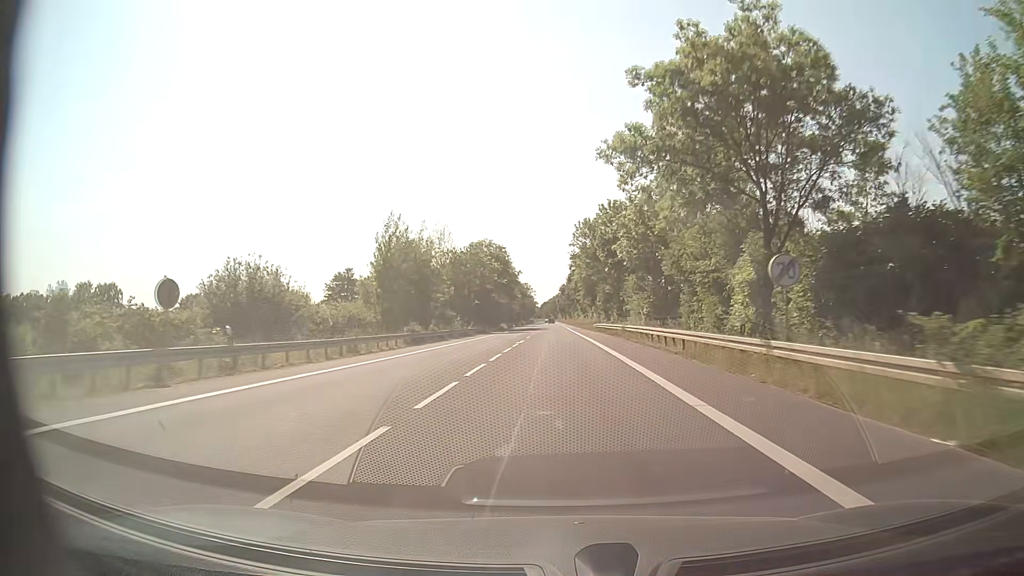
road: secondary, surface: asphalt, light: Day
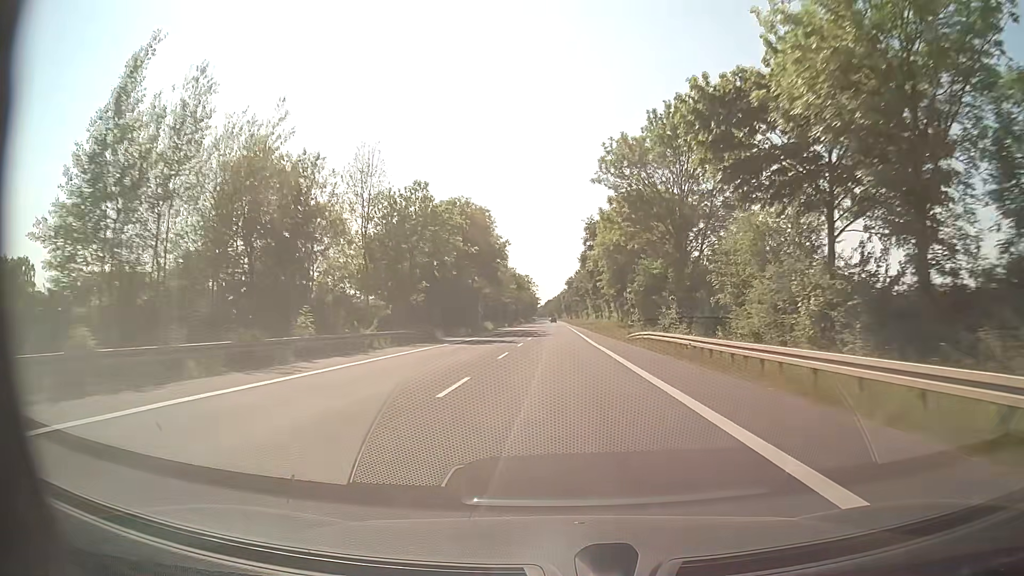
(-0.1, +39.5) m; -1°
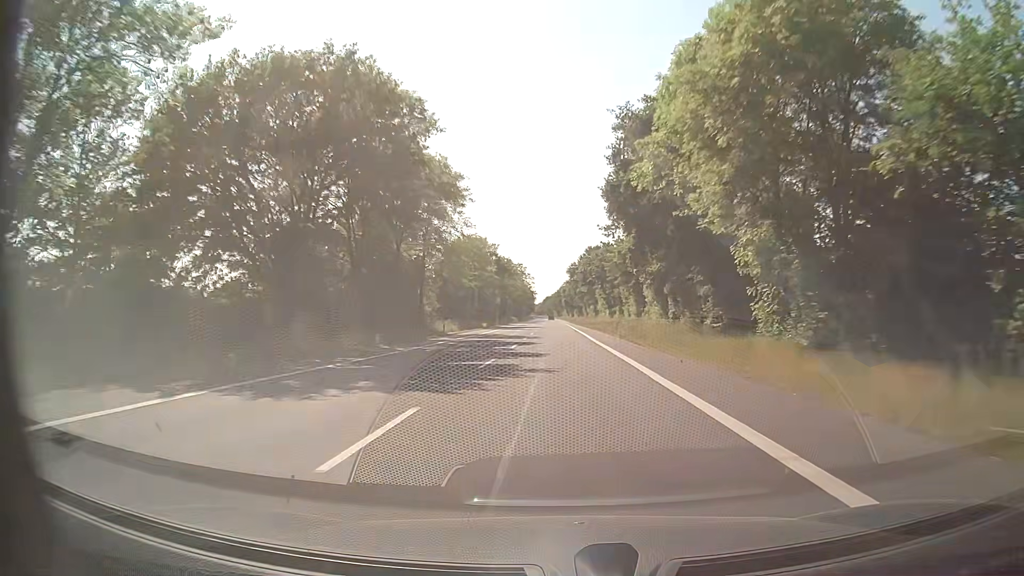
(+0.2, +41.9) m; +1°
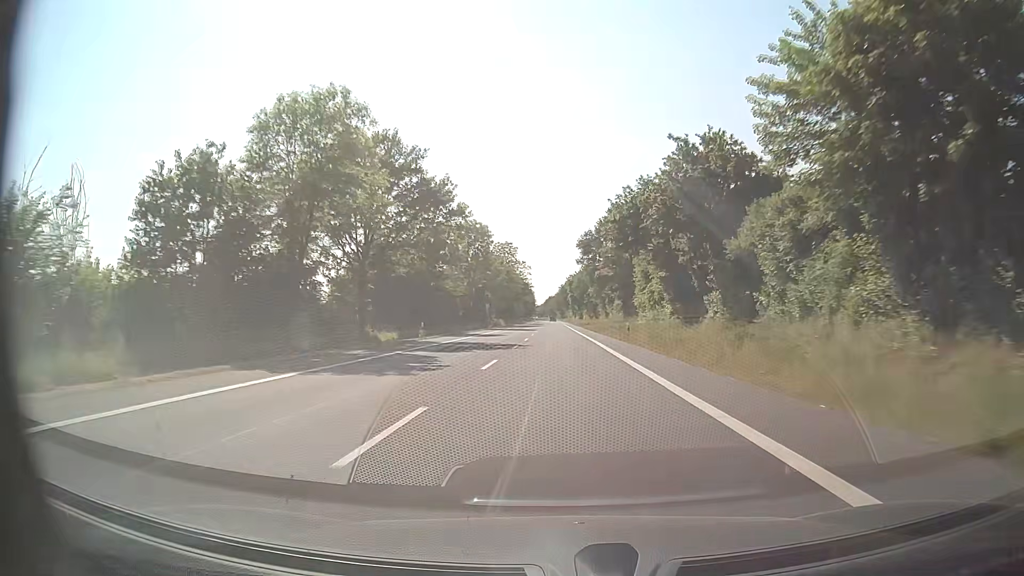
(-0.3, +59.2) m; -1°
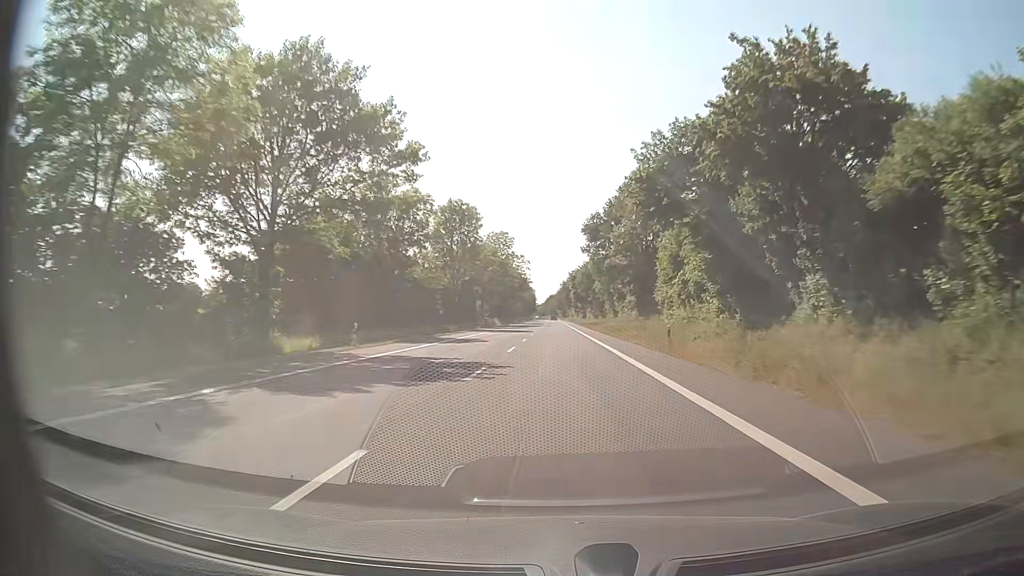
(0.0, +15.2) m; 0°
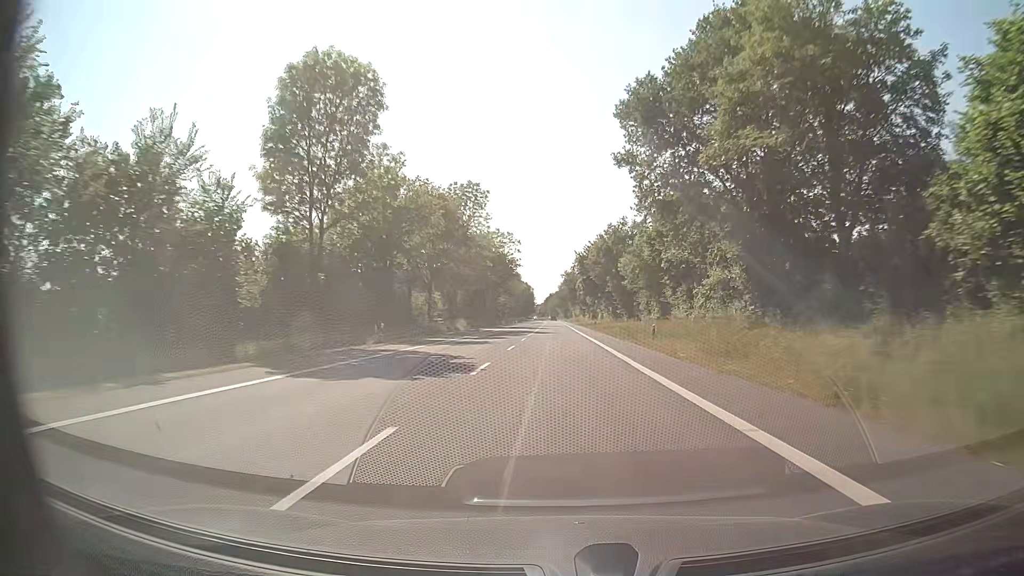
(0.0, +46.1) m; 0°
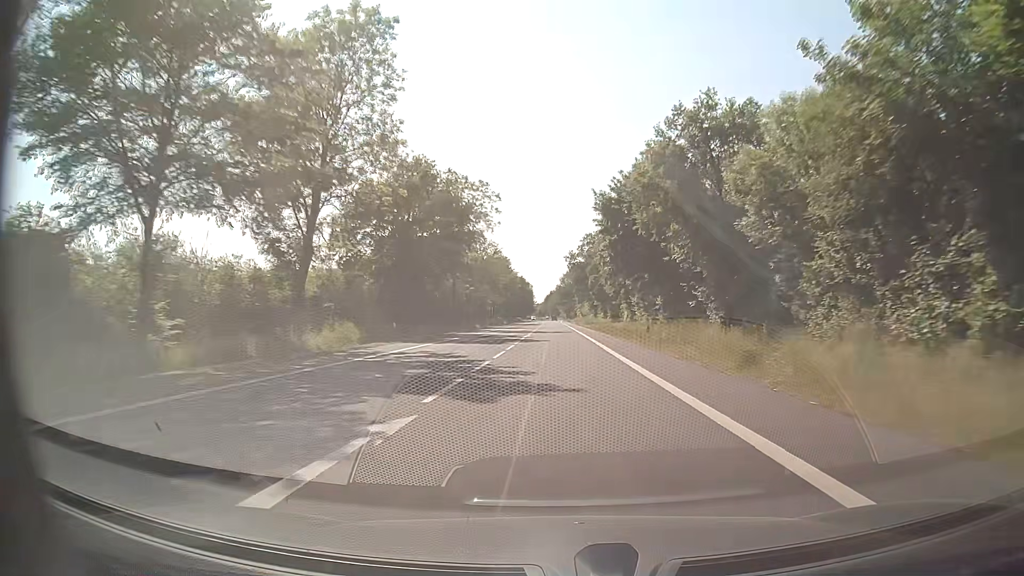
(0.0, +46.7) m; 0°
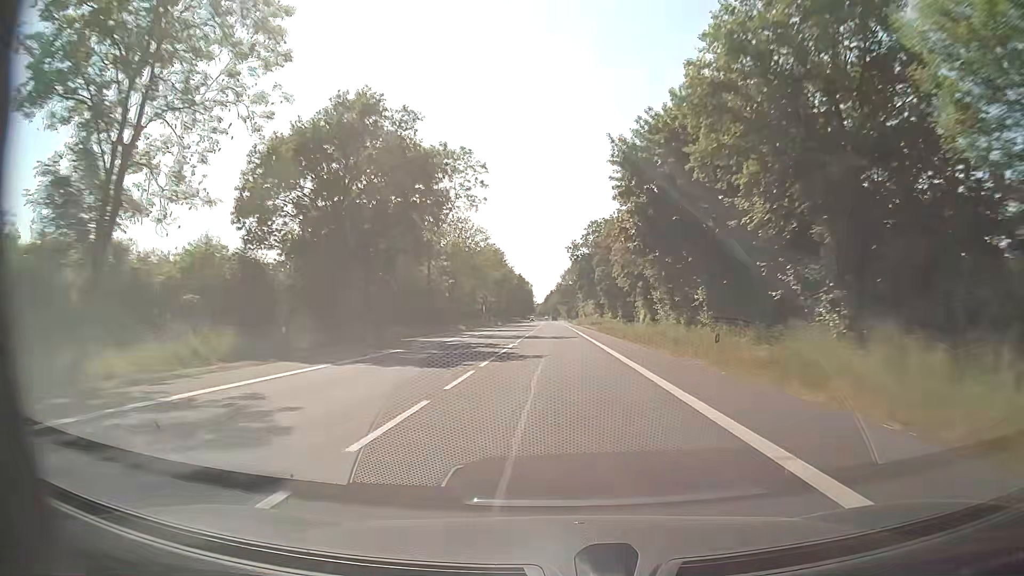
(0.0, +15.6) m; 0°
(0, +10) (0, +20) (0, +30) (0, +40) (0, +50) (0, +60) (0, +70) (0, +80) (0, +90) (-1, +100) m
